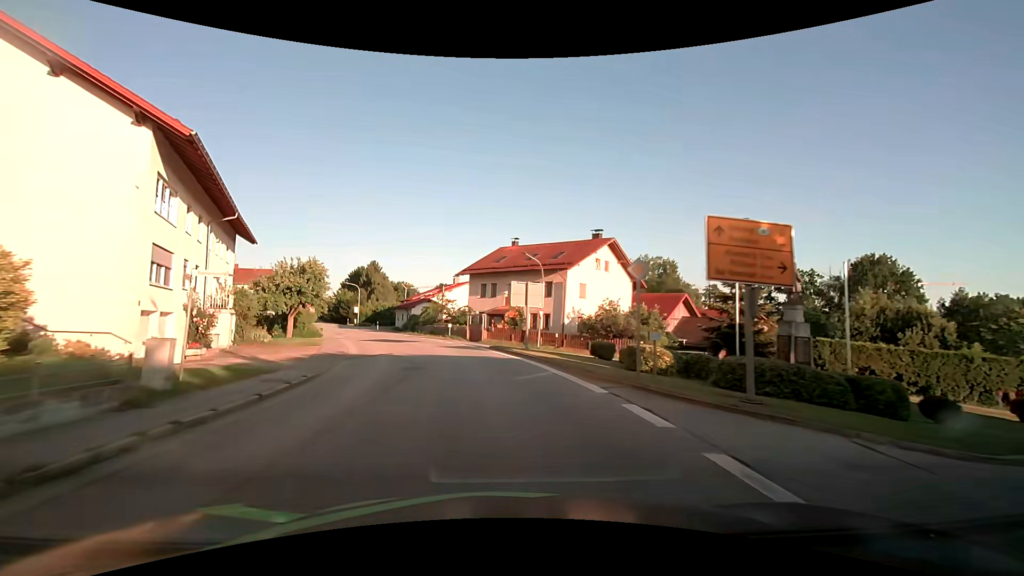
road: secondary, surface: asphalt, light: Day
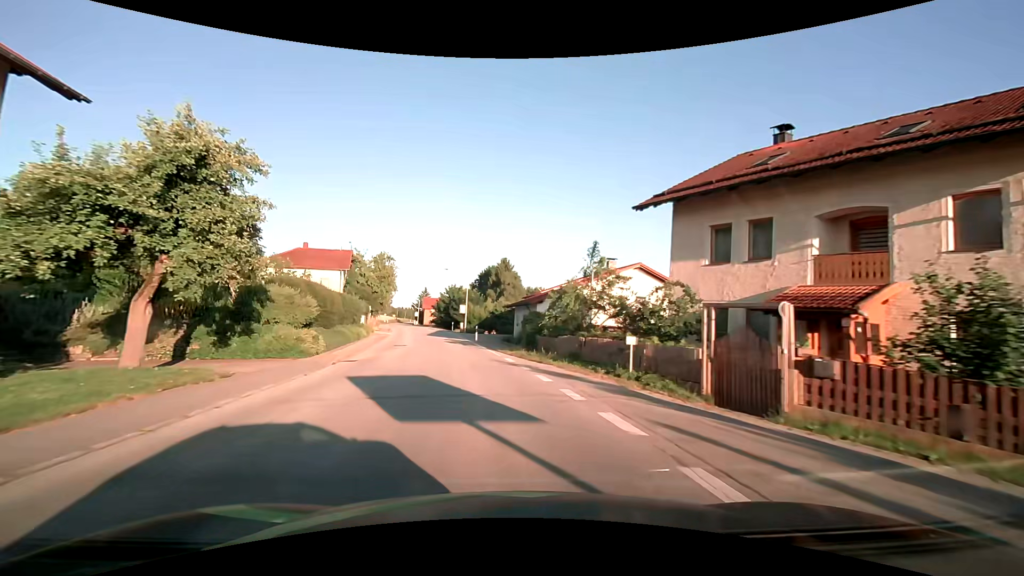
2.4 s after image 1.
(-4.2, +30.3) m; -16°
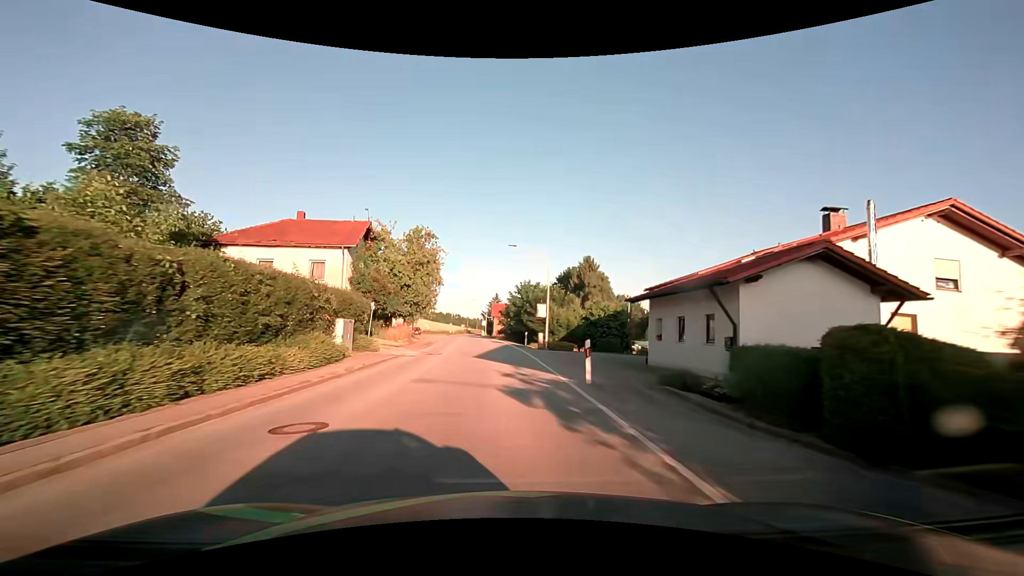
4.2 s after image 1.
(-2.1, +22.9) m; -9°
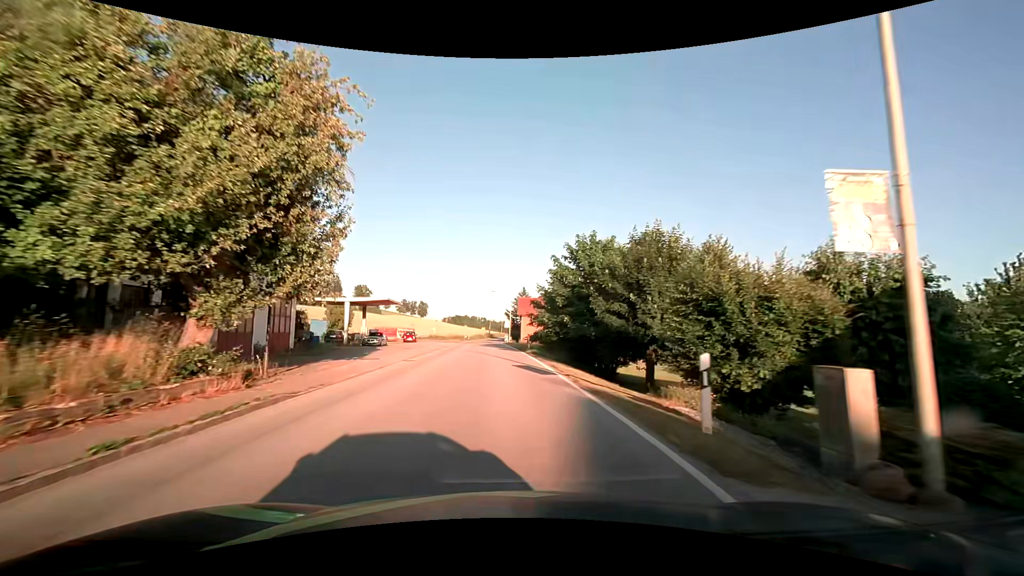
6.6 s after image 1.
(-0.9, +30.6) m; -3°
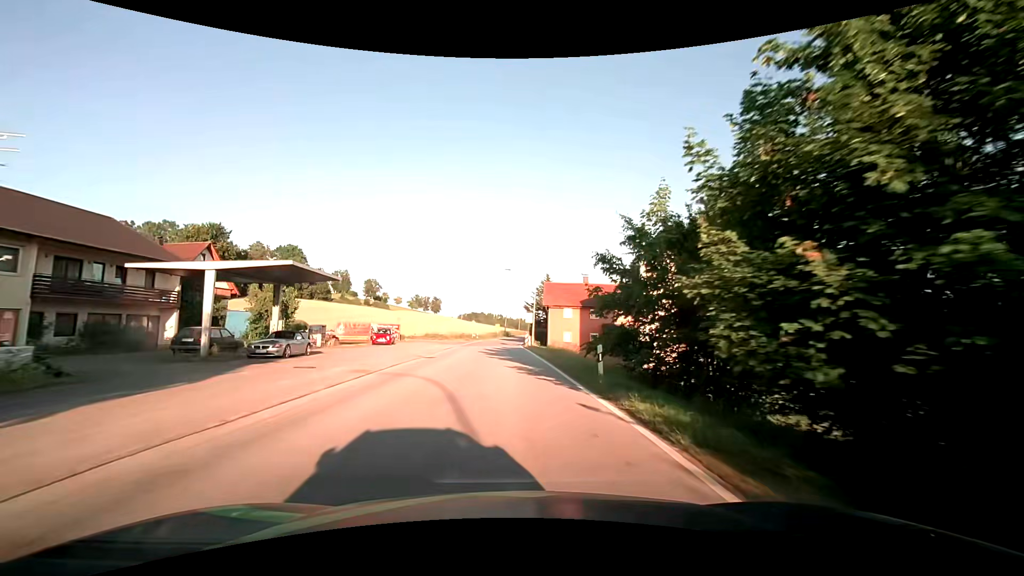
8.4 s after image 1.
(-0.5, +23.0) m; -2°
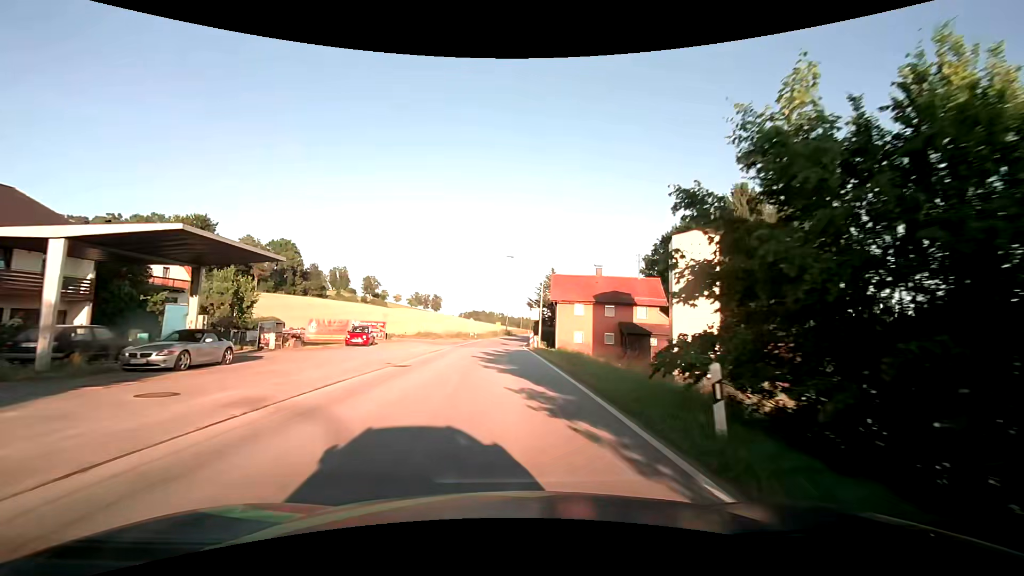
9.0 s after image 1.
(0.0, +7.5) m; 0°
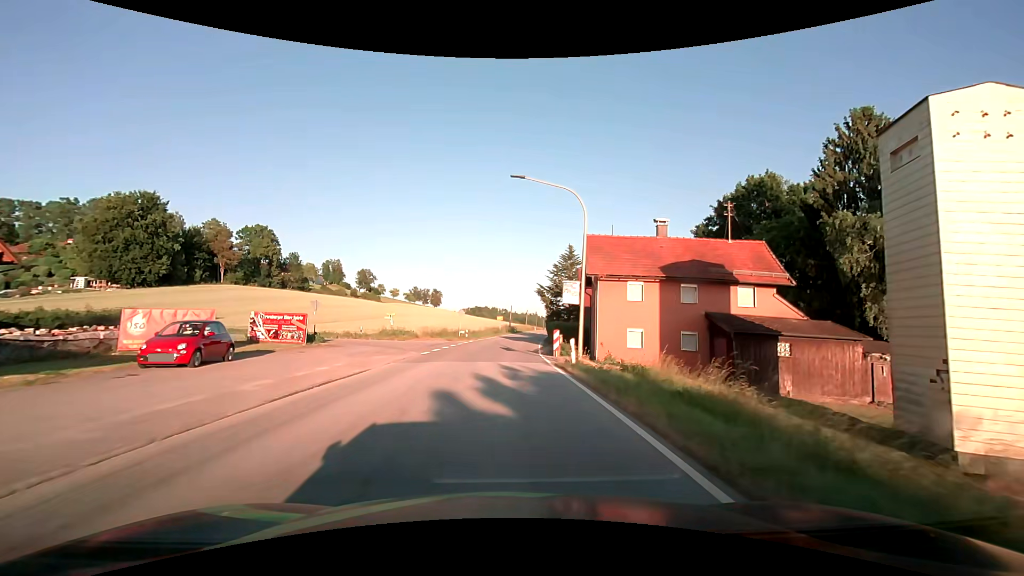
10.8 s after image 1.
(-0.2, +20.2) m; -1°
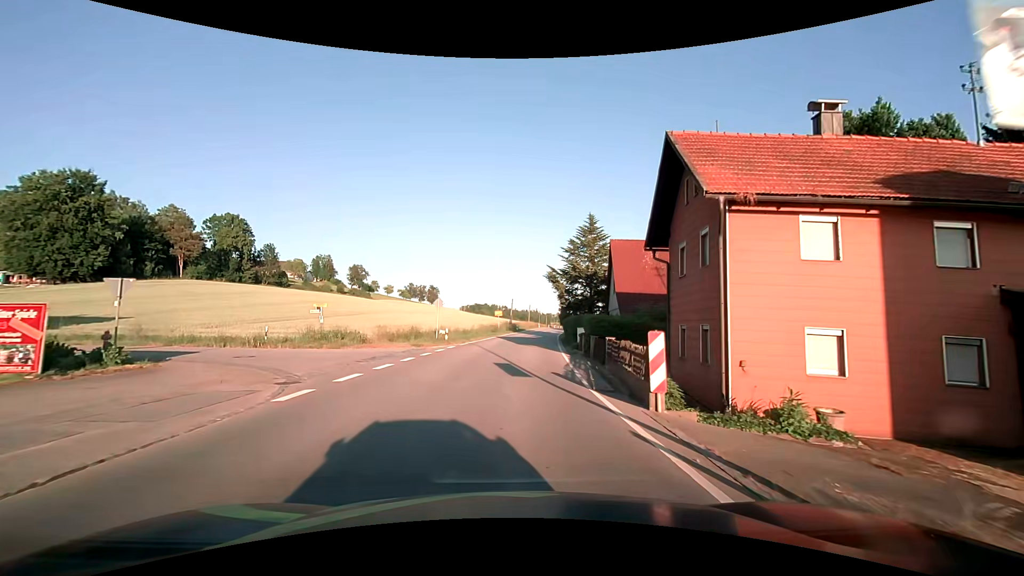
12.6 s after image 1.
(0.0, +16.6) m; 0°
